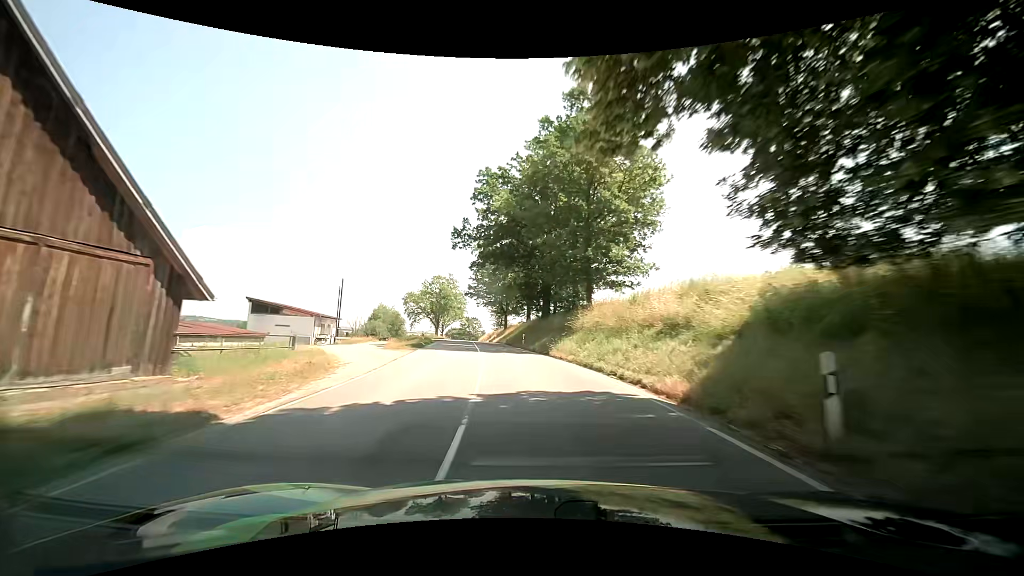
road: secondary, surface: asphalt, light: Day
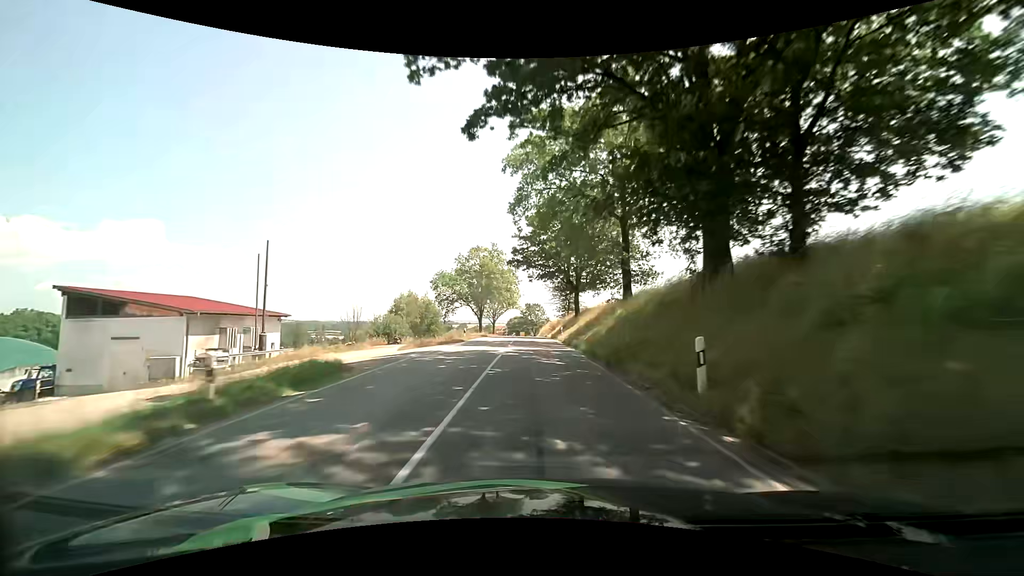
(-2.6, +31.7) m; -7°
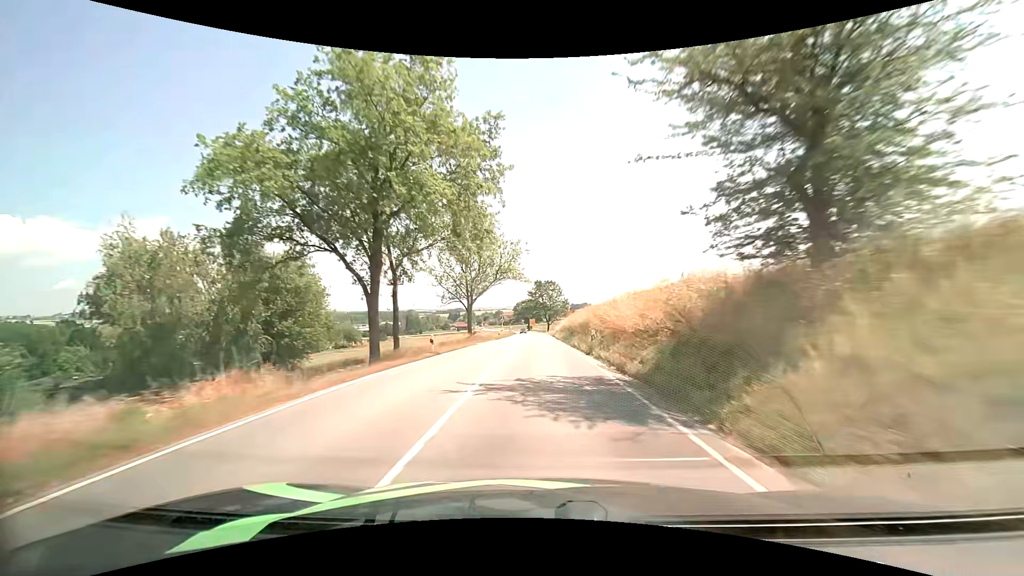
(-1.3, +56.3) m; -2°
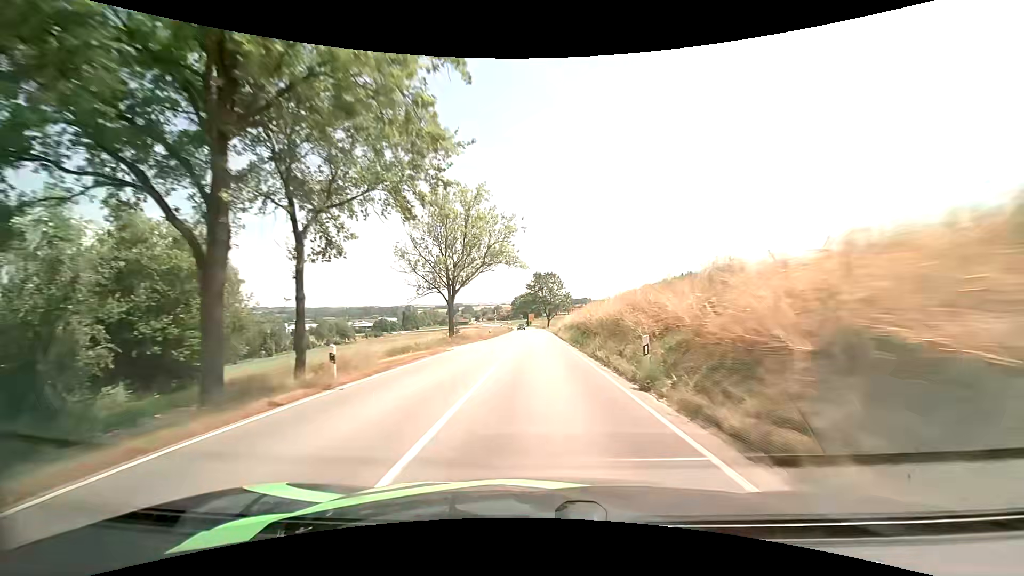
(0.0, +11.6) m; 0°
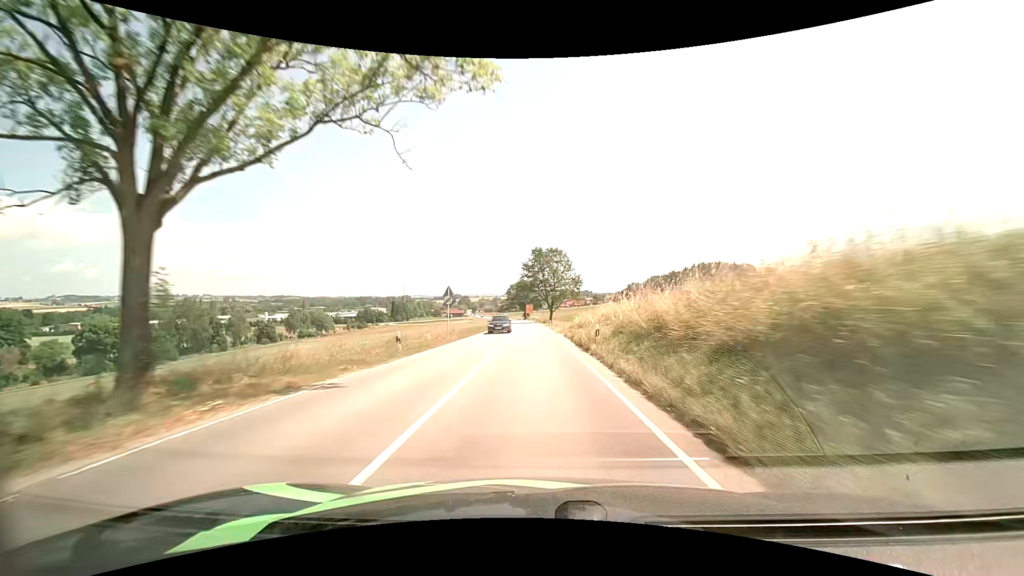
(-0.1, +35.5) m; 0°
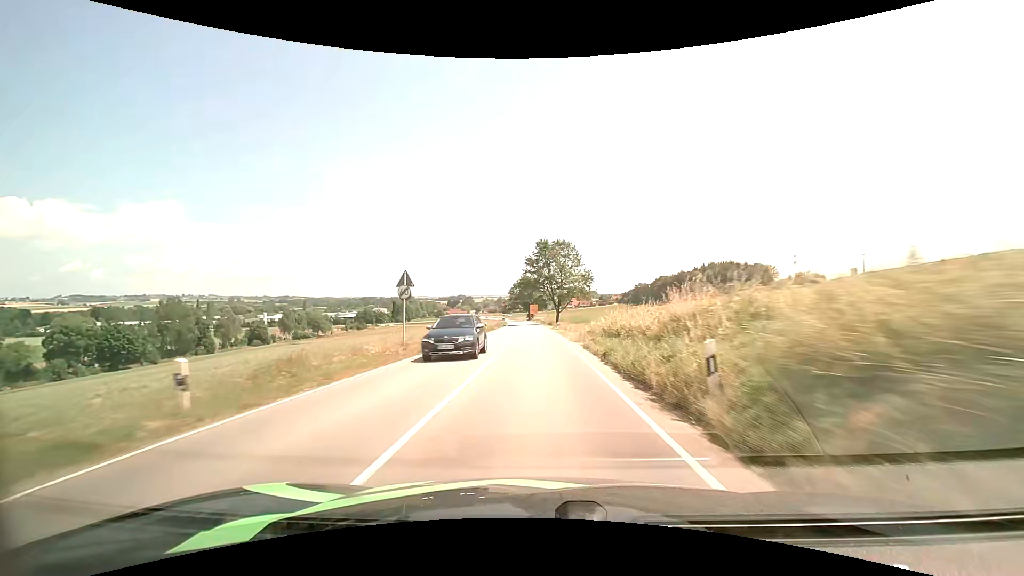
(0.0, +12.0) m; 0°
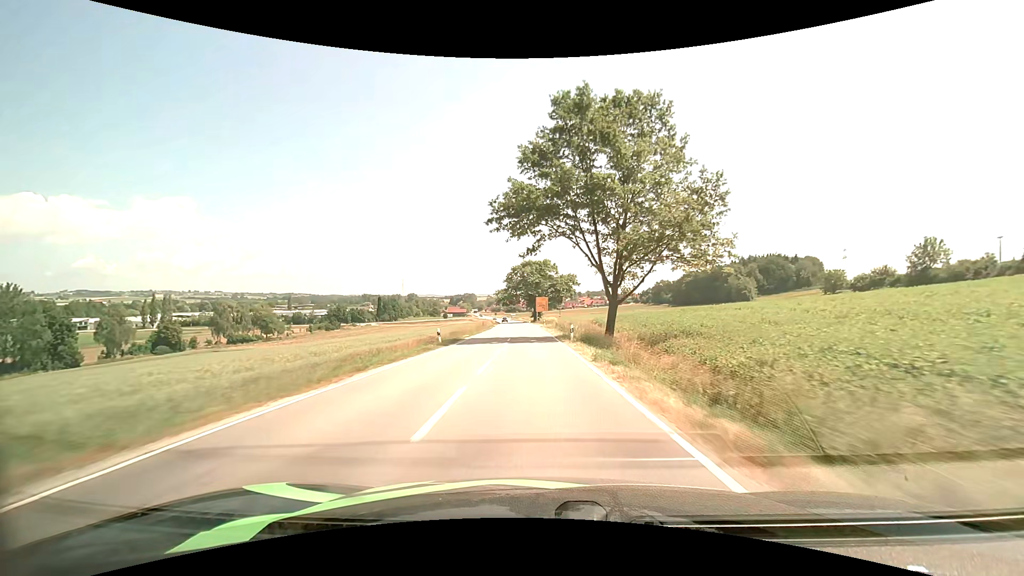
(-0.7, +63.2) m; -1°
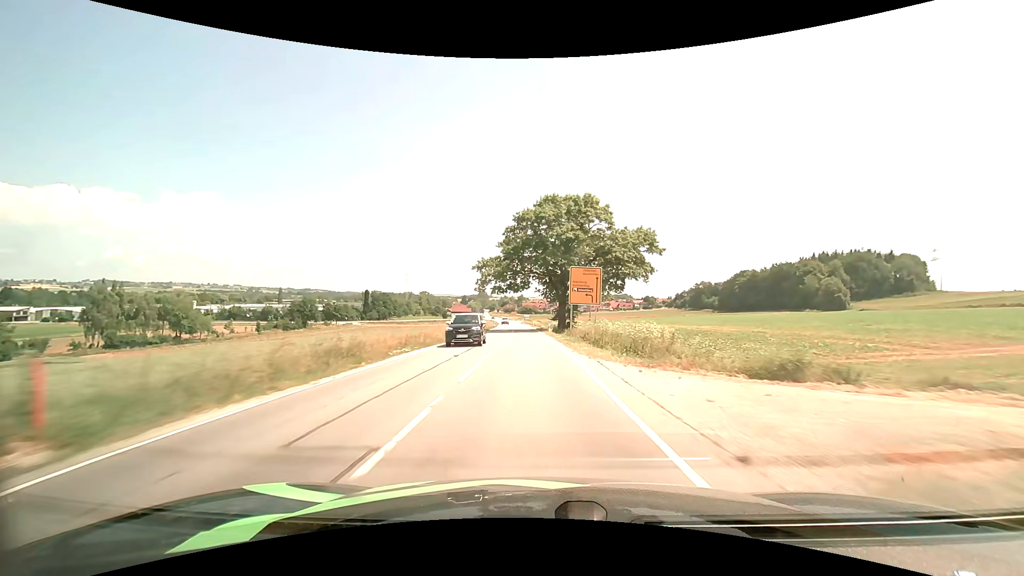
(-1.4, +67.1) m; -2°
(0, +10) (0, +20) (0, +30) (-1, +40) (-1, +50) (-1, +60) (-2, +70) (-2, +80) (-3, +90) (-3, +100) m
